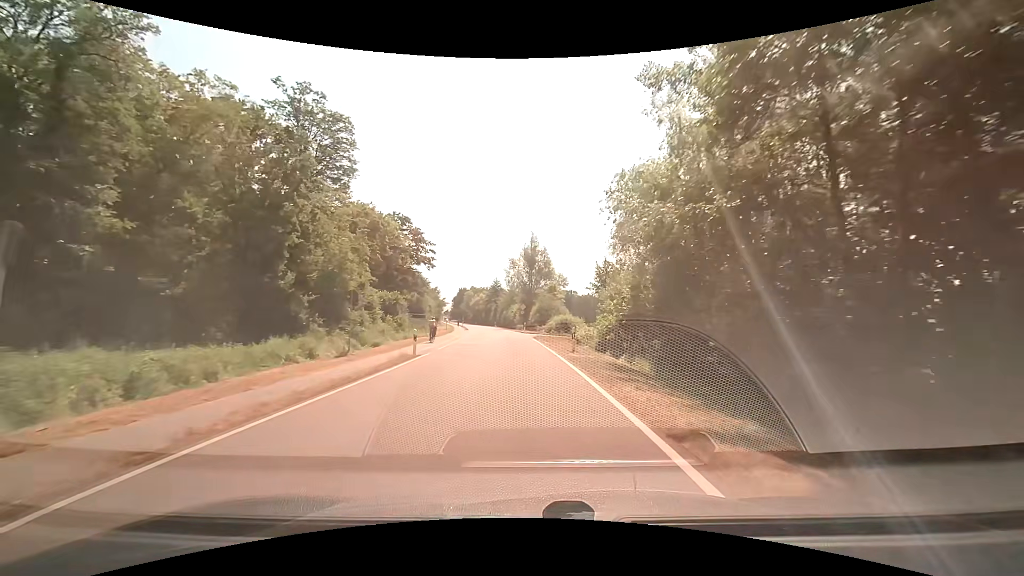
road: tertiary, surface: asphalt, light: Day
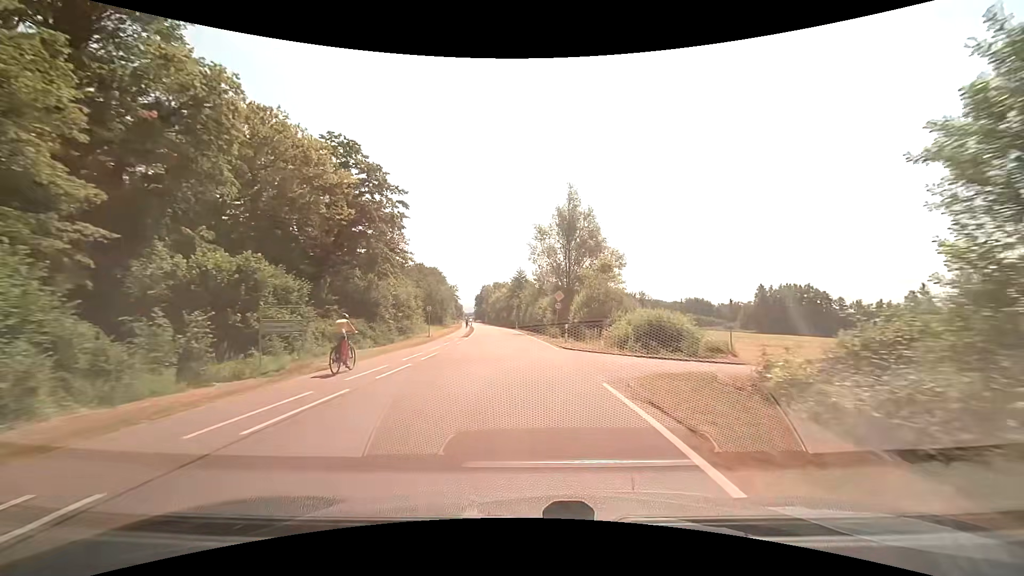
(-0.8, +29.1) m; -3°
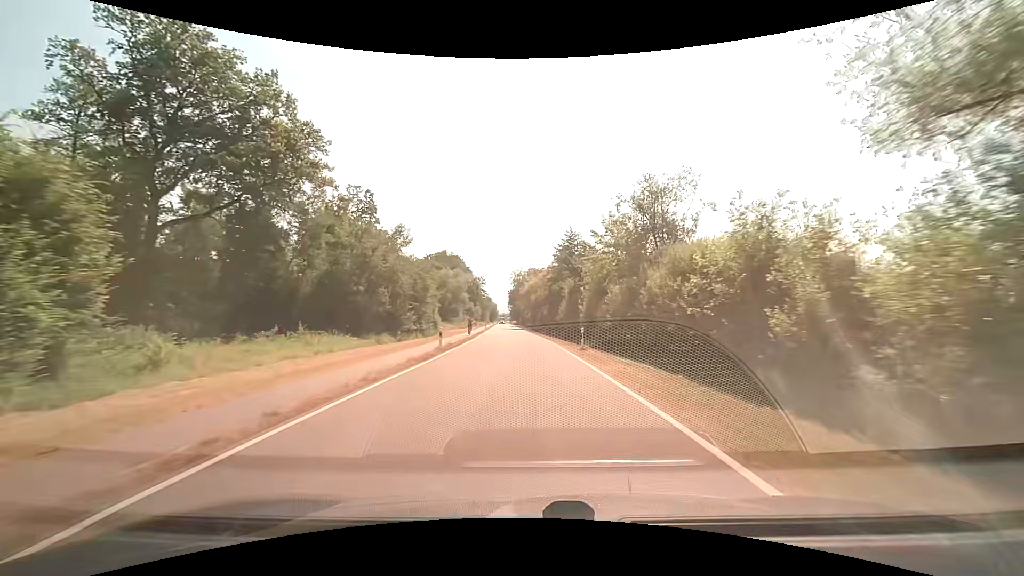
(-2.3, +48.8) m; -4°
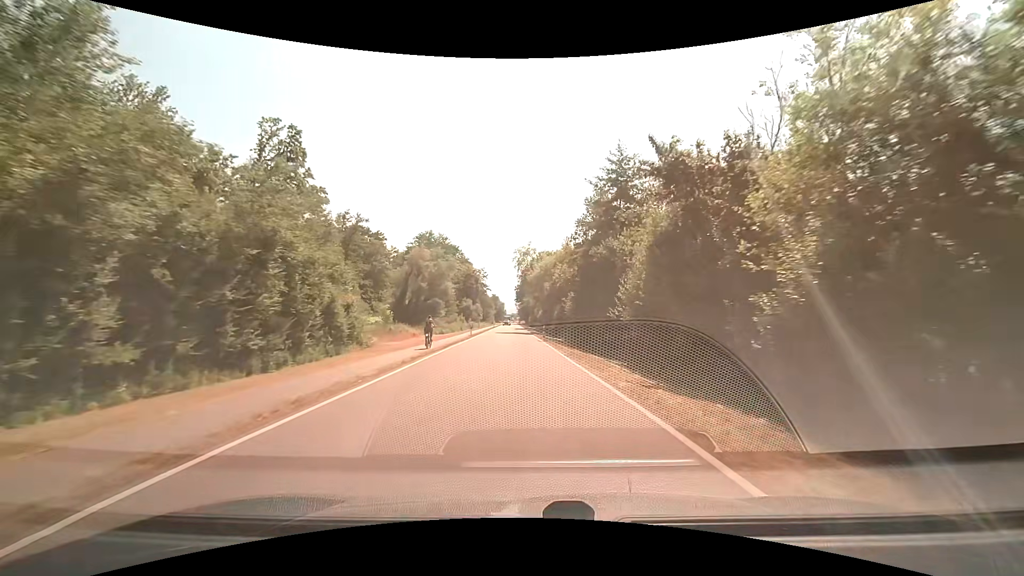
(-0.4, +29.8) m; -1°
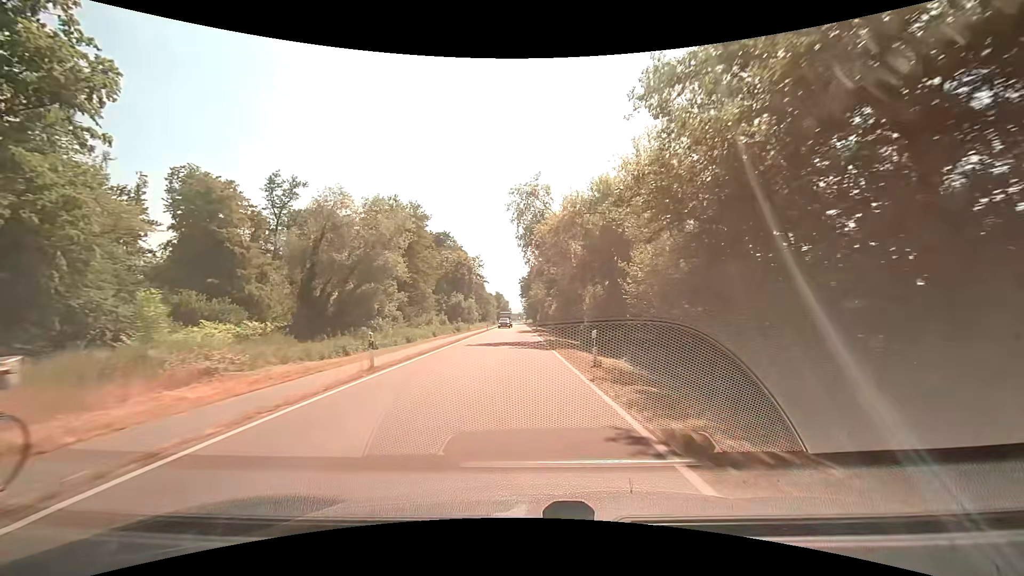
(-0.5, +29.8) m; -1°
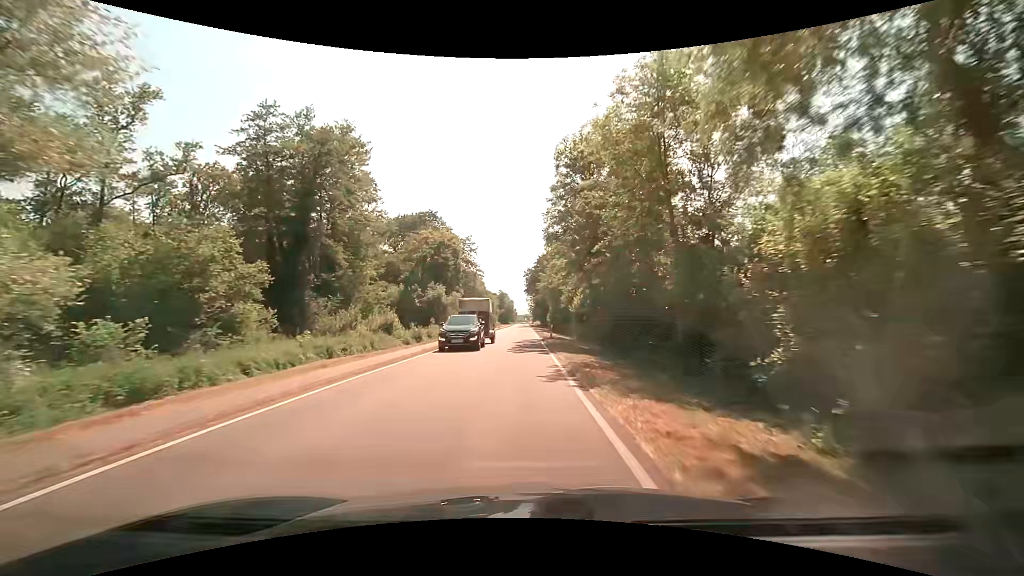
(0.0, +29.8) m; -1°
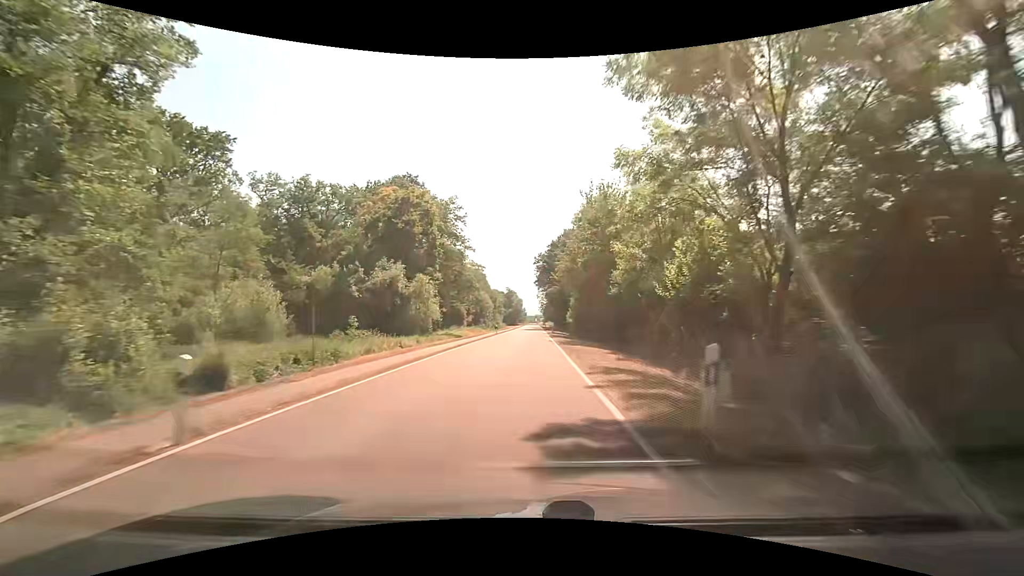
(0.0, +29.7) m; 0°
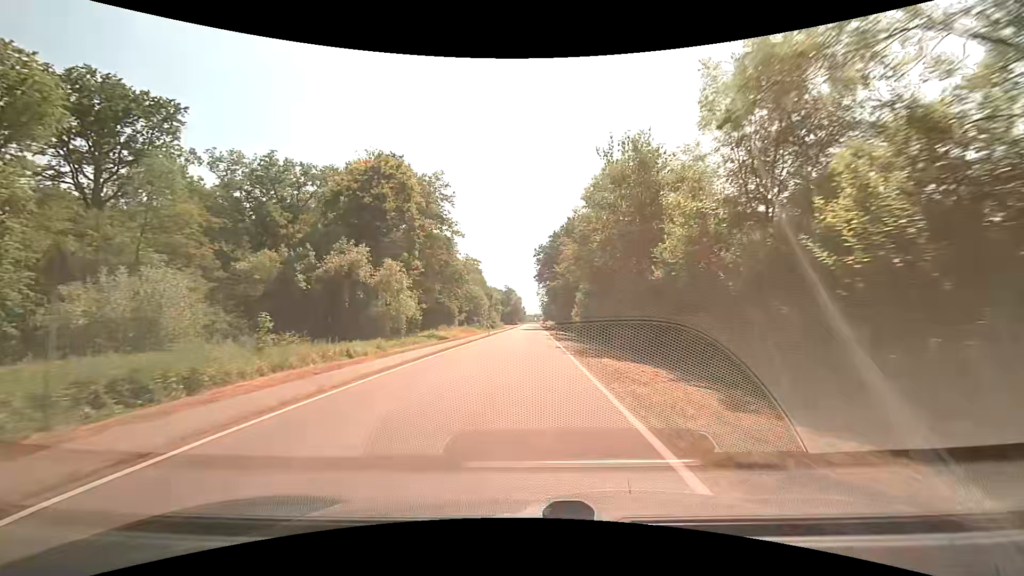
(-0.1, +10.0) m; 0°
(0, +10) (0, +20) (0, +30) (0, +40) (+1, +50) (+1, +60) (+1, +70) (+1, +80) (+1, +90) (+1, +100) m
